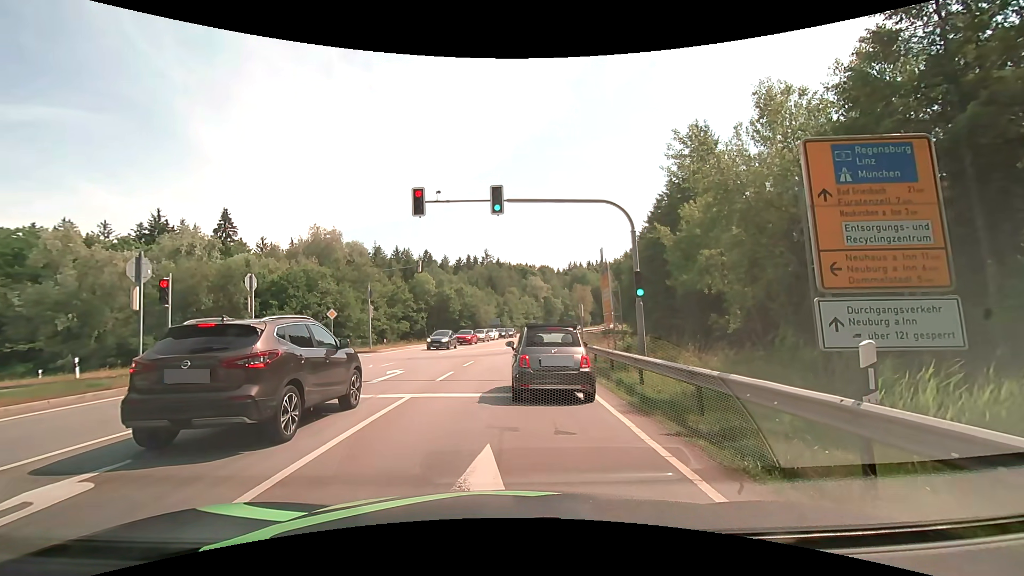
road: secondary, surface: asphalt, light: Day
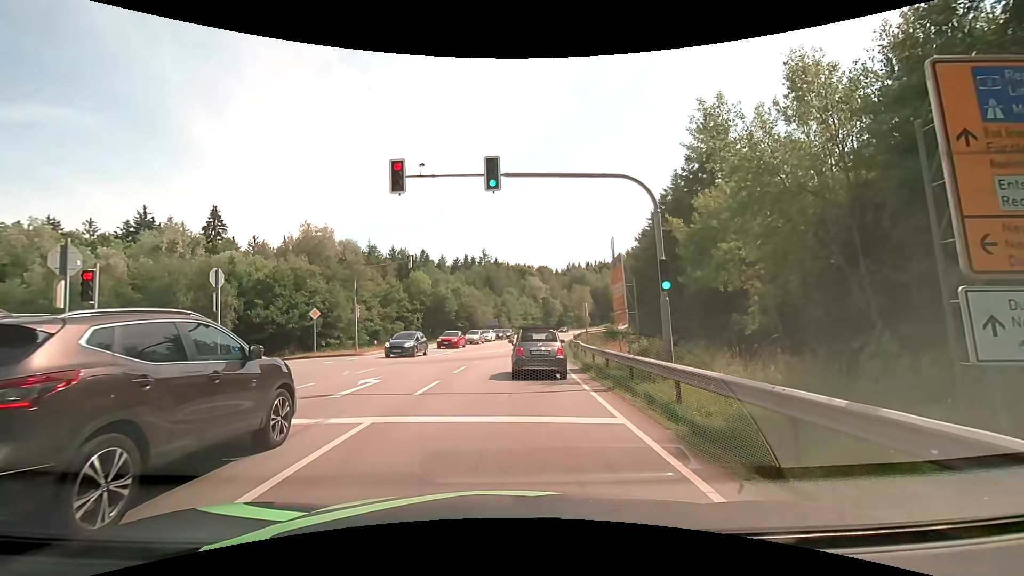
(+0.1, +3.2) m; +2°
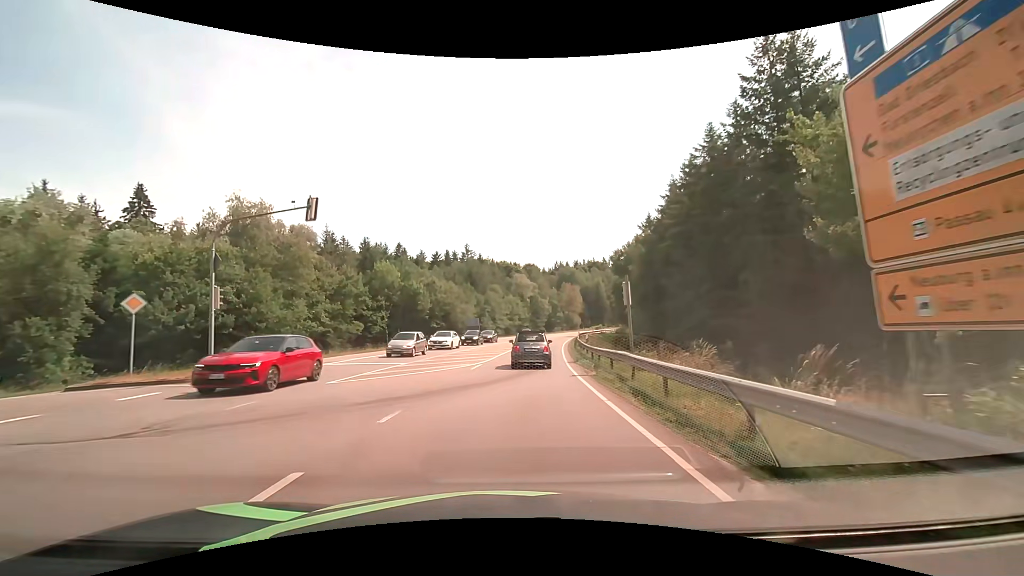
(0.0, +15.8) m; +1°
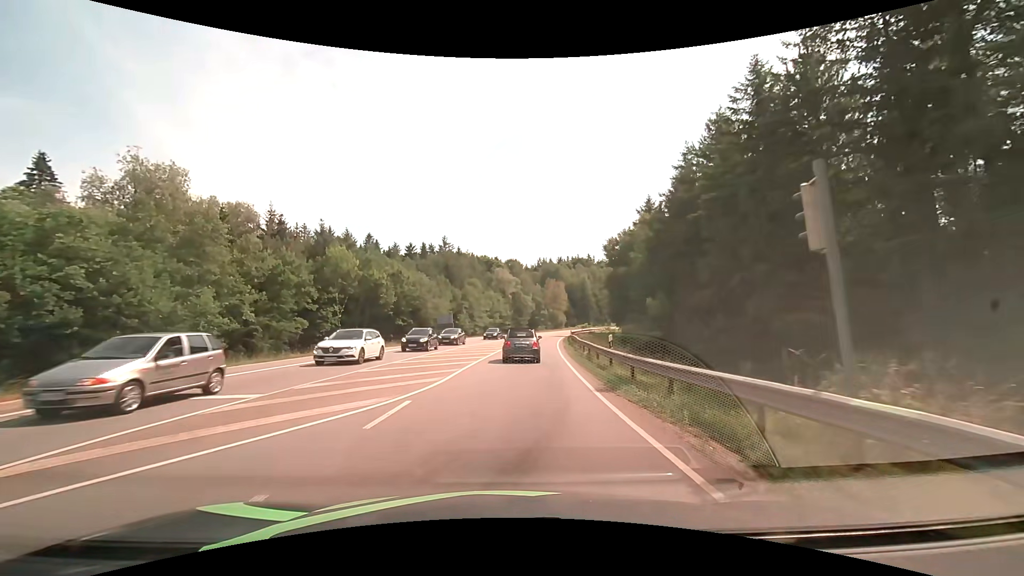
(+0.3, +12.7) m; +2°
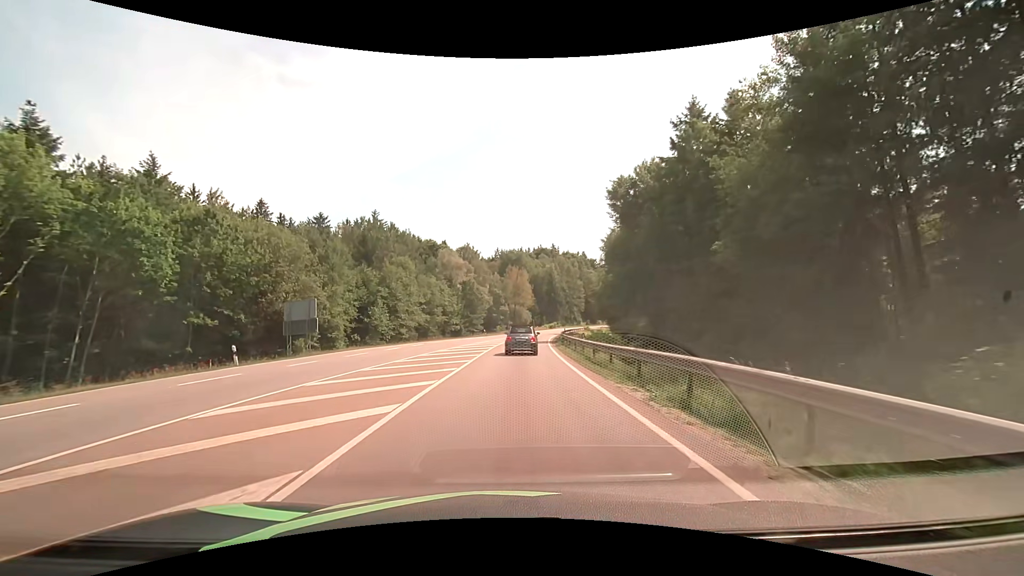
(+1.5, +37.1) m; +5°
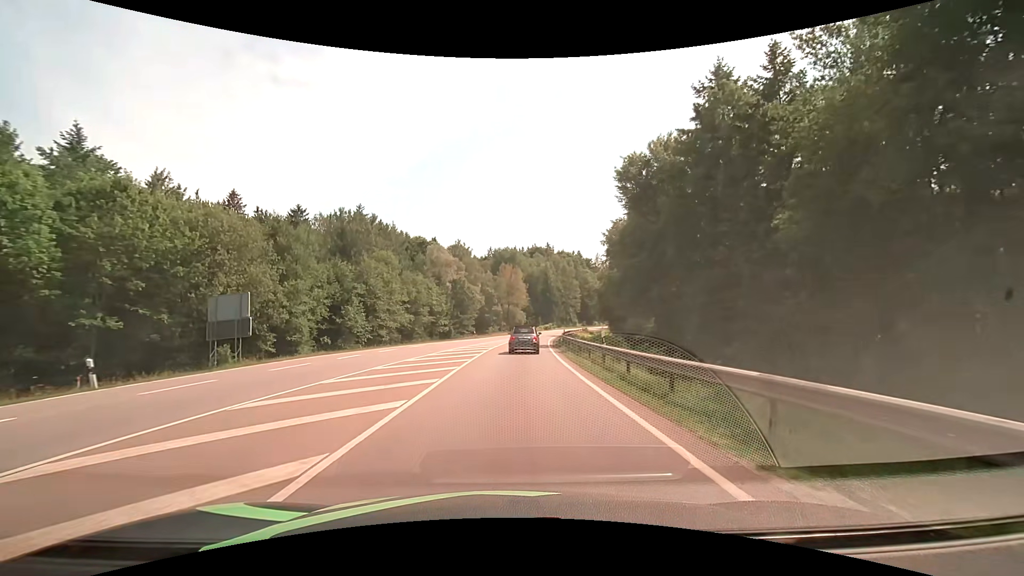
(+0.1, +7.5) m; +1°
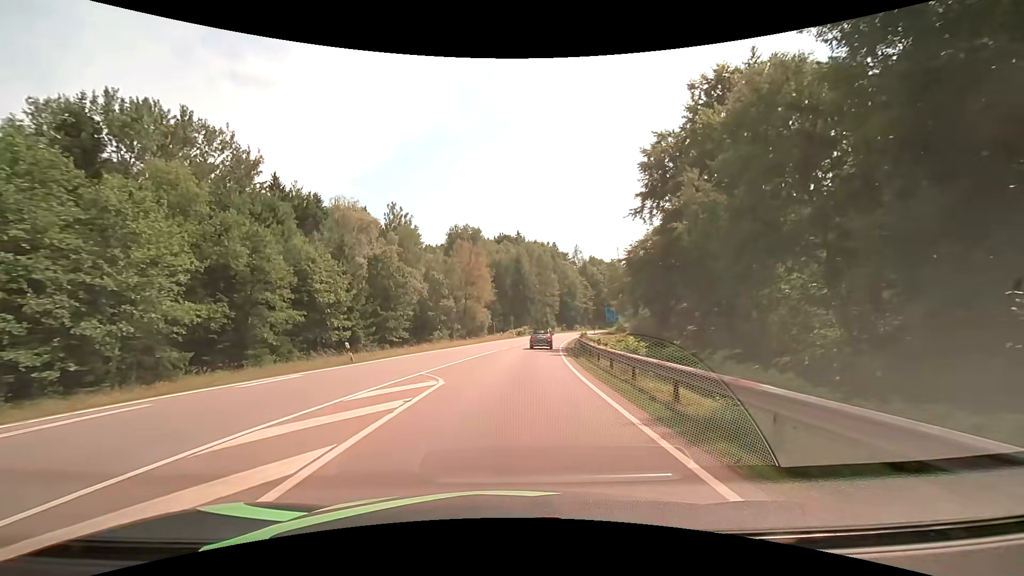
(+1.3, +41.4) m; +4°
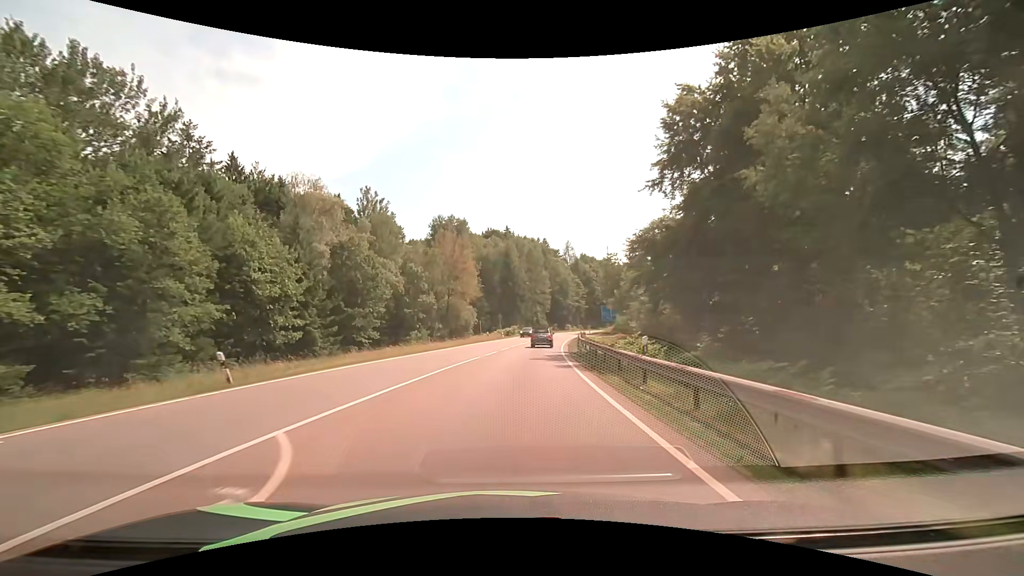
(+0.1, +9.3) m; +1°
(0, +10) (+1, +20) (+1, +30) (+2, +40) (+4, +50) (+5, +60) (+7, +70) (+9, +79) (+11, +89) (+13, +99) m
